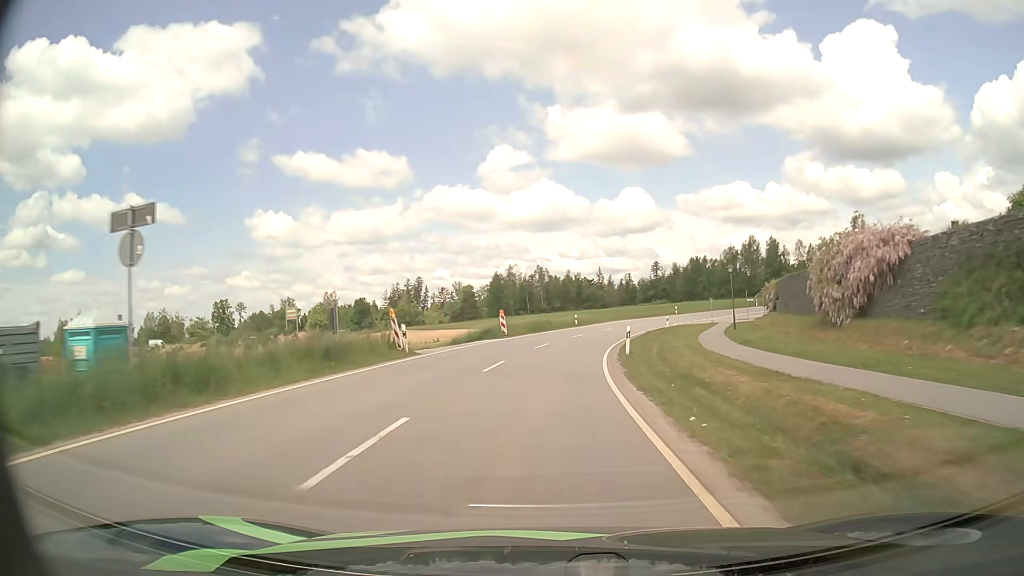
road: tertiary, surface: asphalt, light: Day
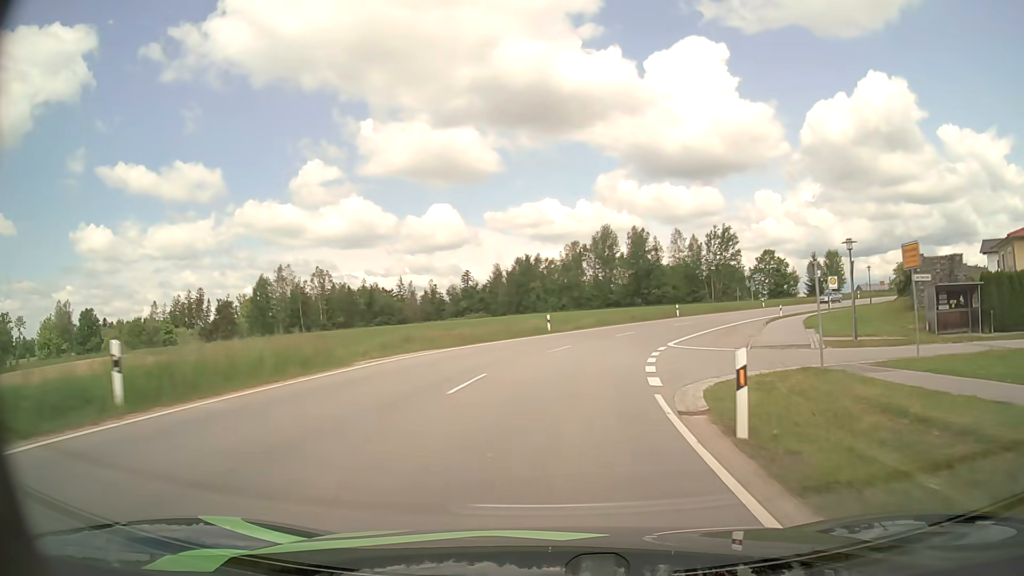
(+5.7, +52.0) m; +16°
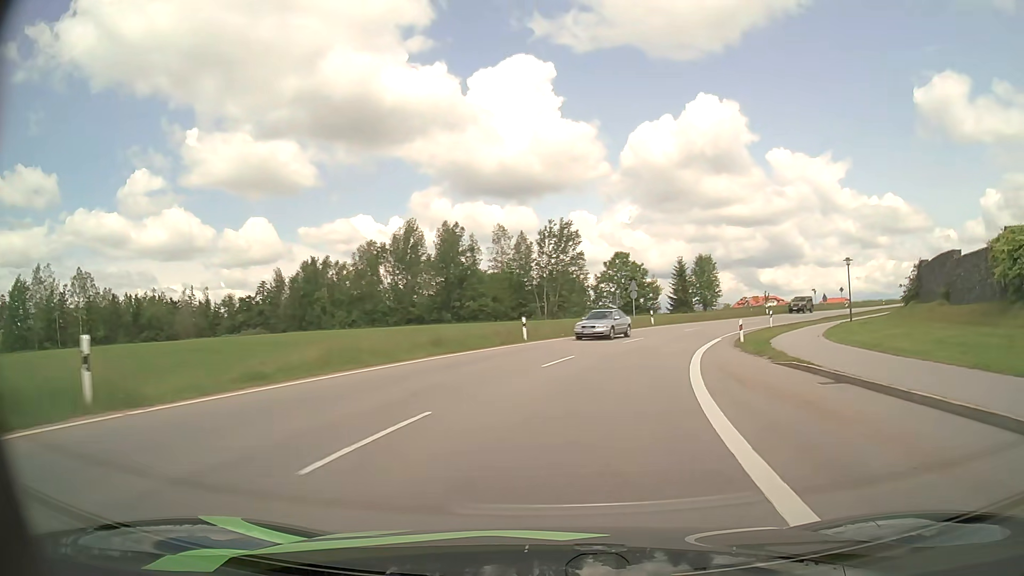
(+3.6, +29.2) m; +16°
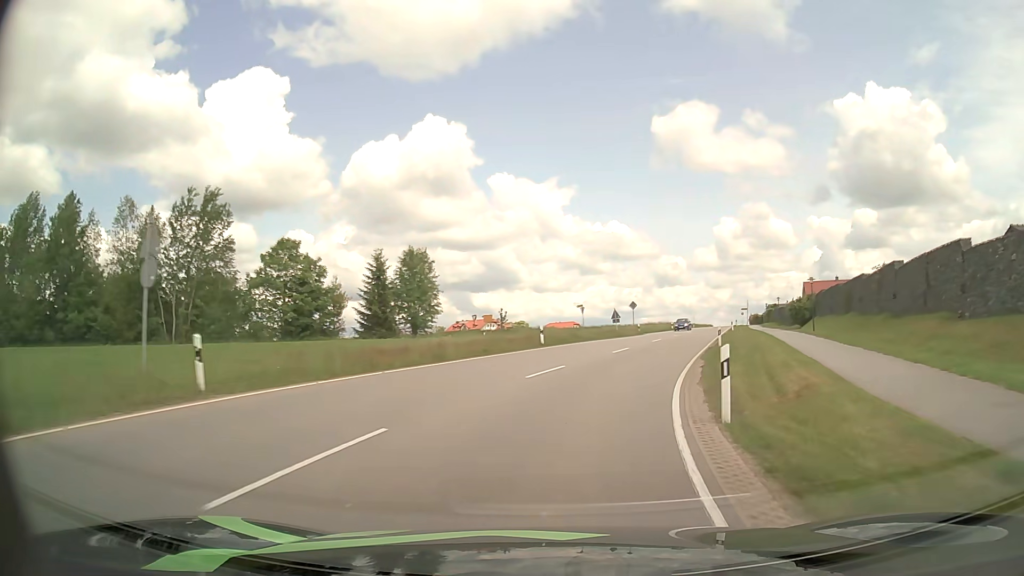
(+8.1, +34.6) m; +25°
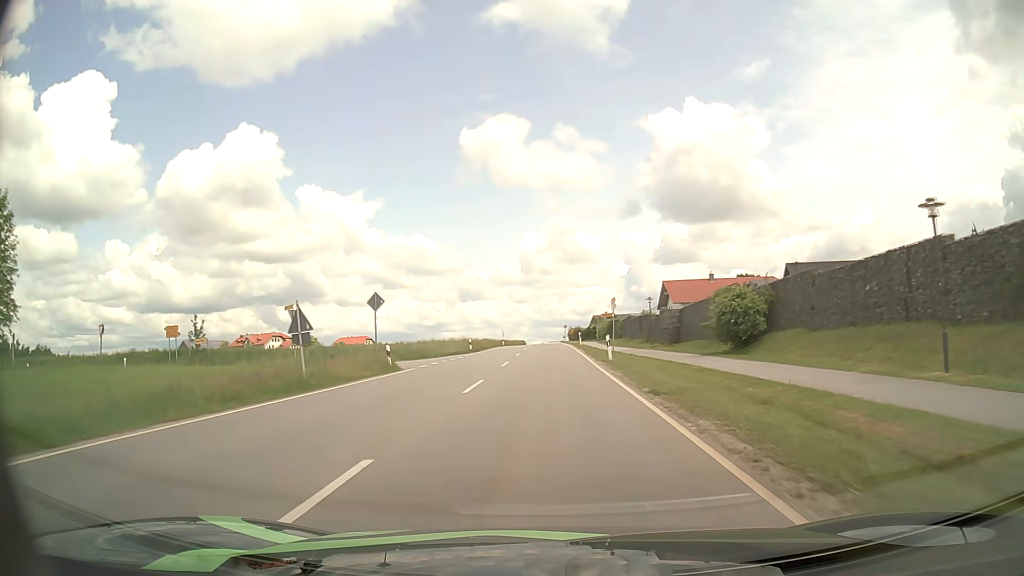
(+6.8, +36.1) m; +17°
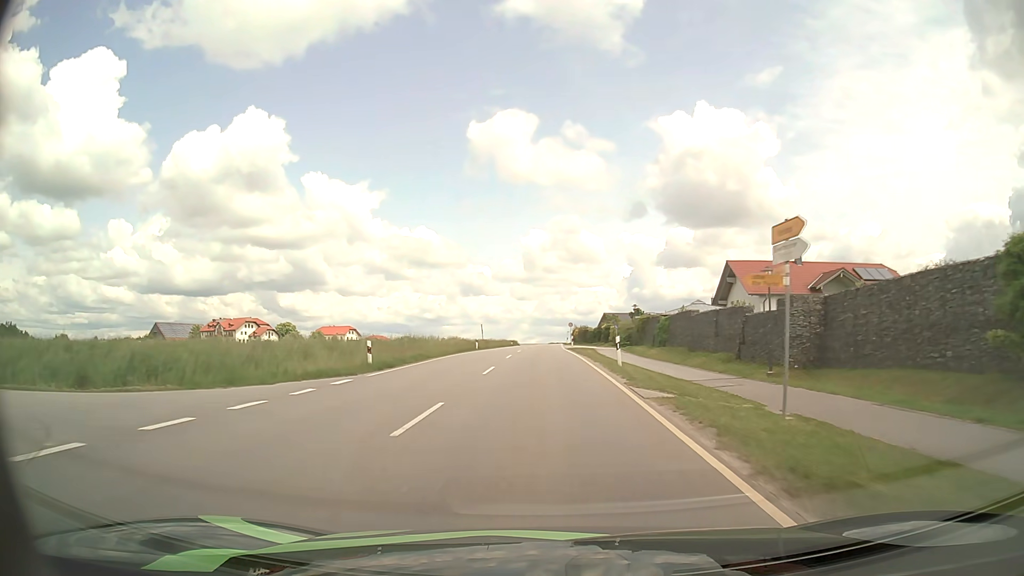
(+0.2, +30.6) m; 0°
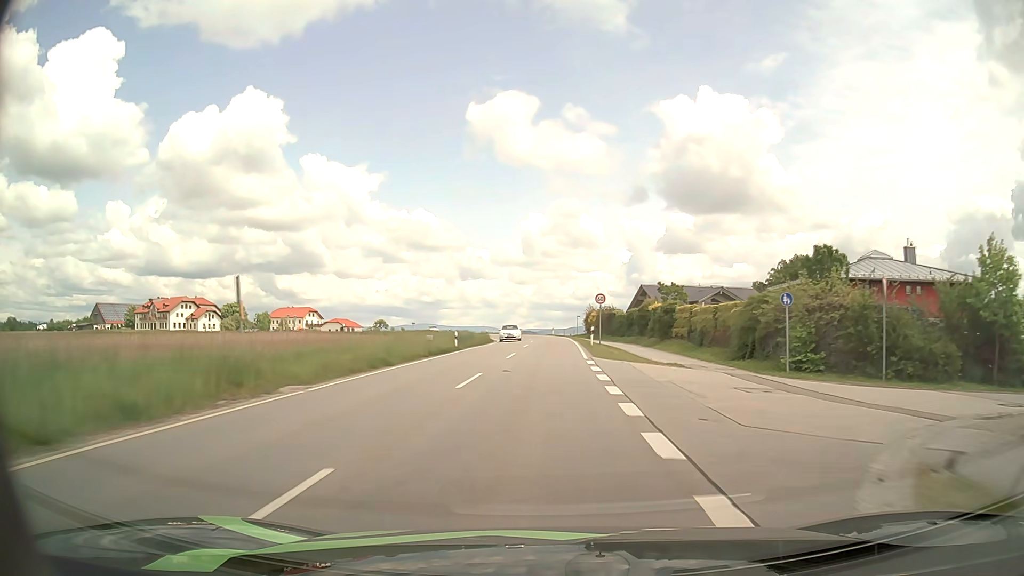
(+0.2, +54.6) m; 0°
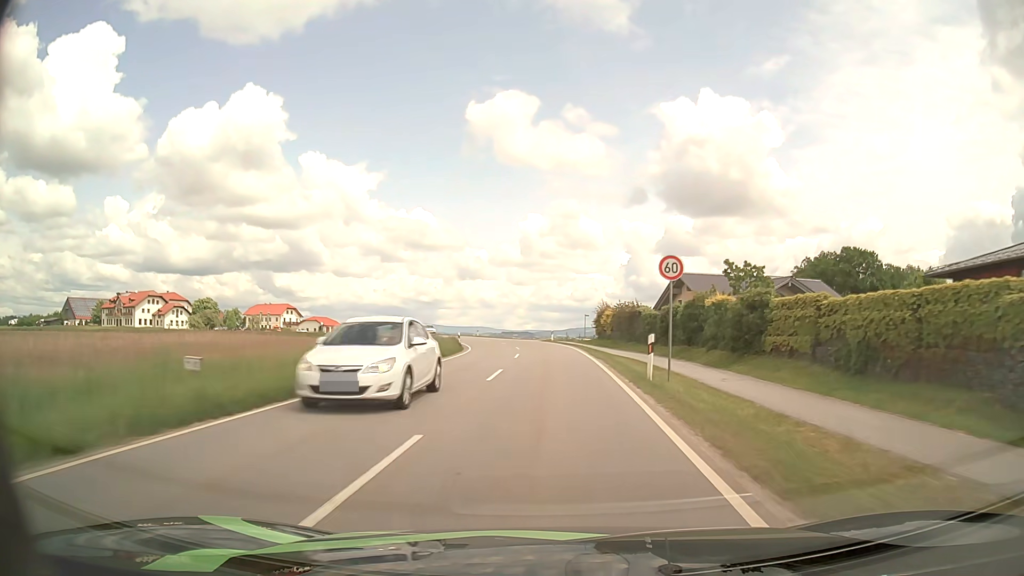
(0.0, +21.9) m; 0°
(0, +10) (0, +20) (0, +30) (-1, +40) (-1, +50) (-3, +60) (-5, +70) (-8, +79) (-11, +89) (-14, +98) m
